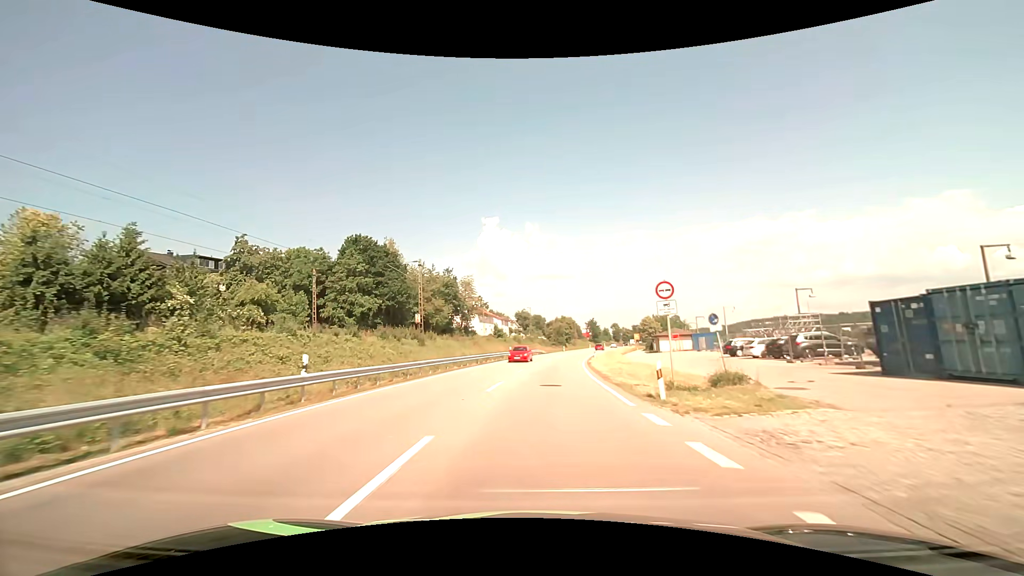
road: primary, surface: asphalt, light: Day
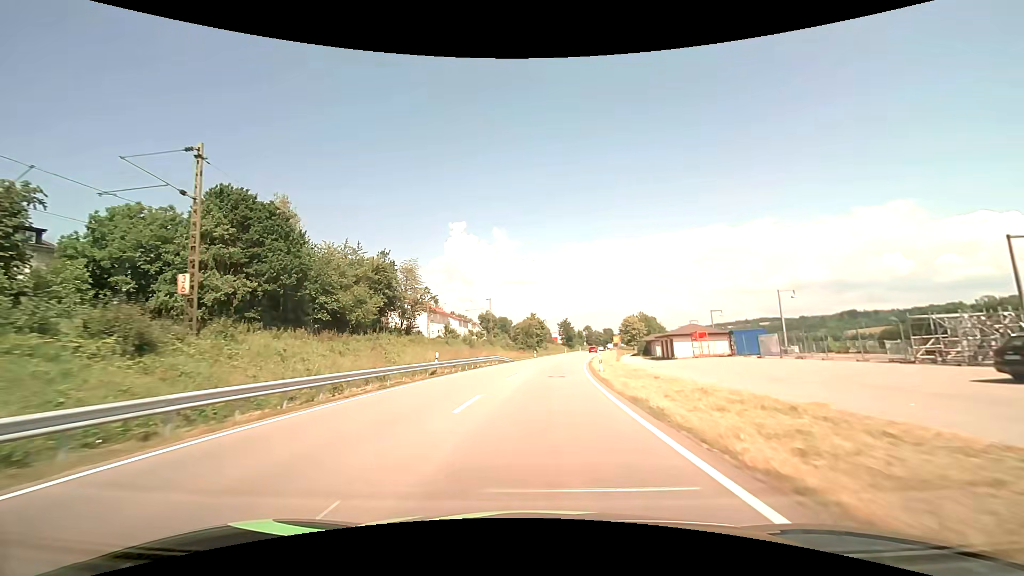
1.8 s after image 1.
(+1.2, +28.6) m; +4°
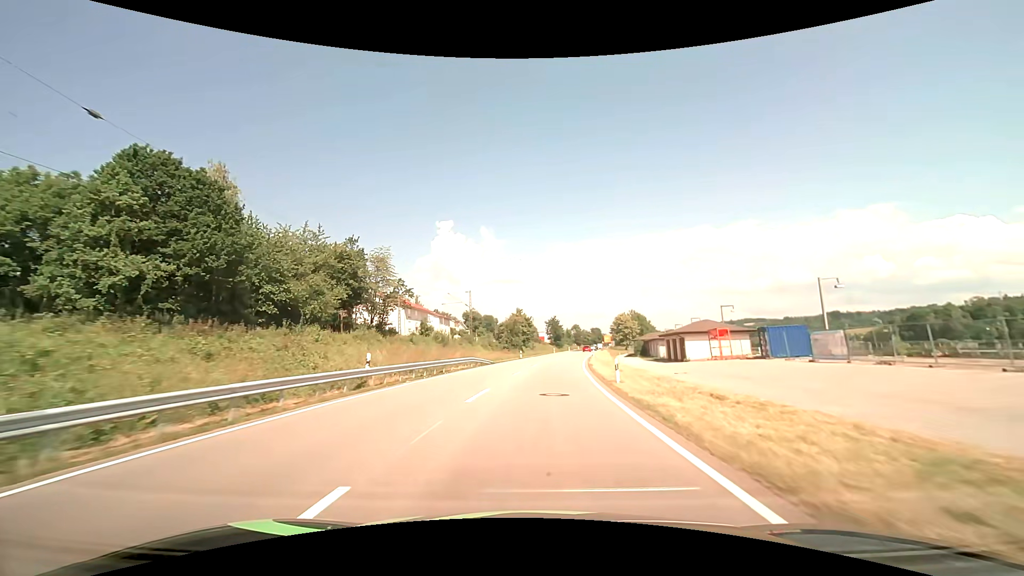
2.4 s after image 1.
(+0.1, +10.2) m; +1°
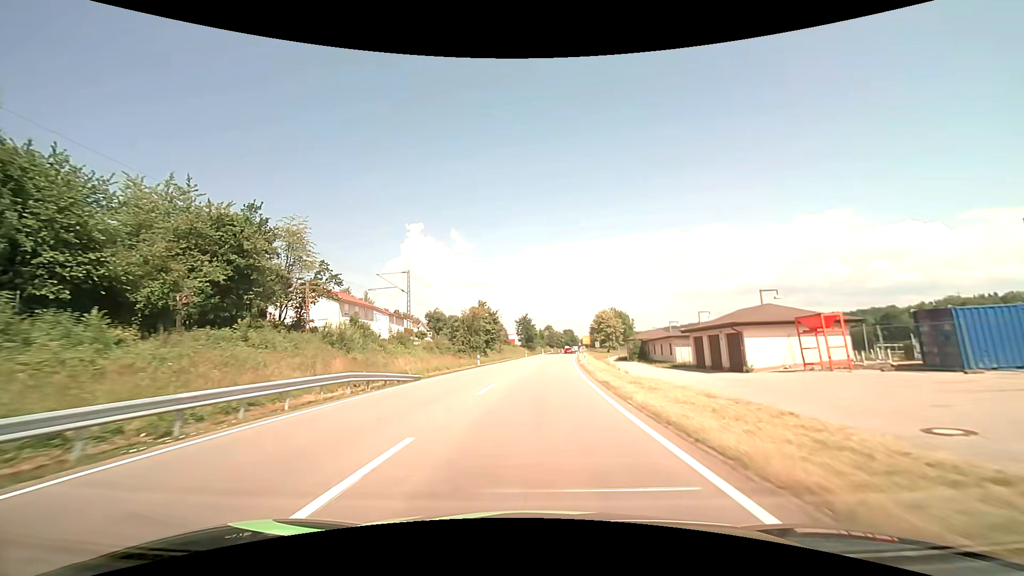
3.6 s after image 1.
(+0.6, +21.2) m; +3°
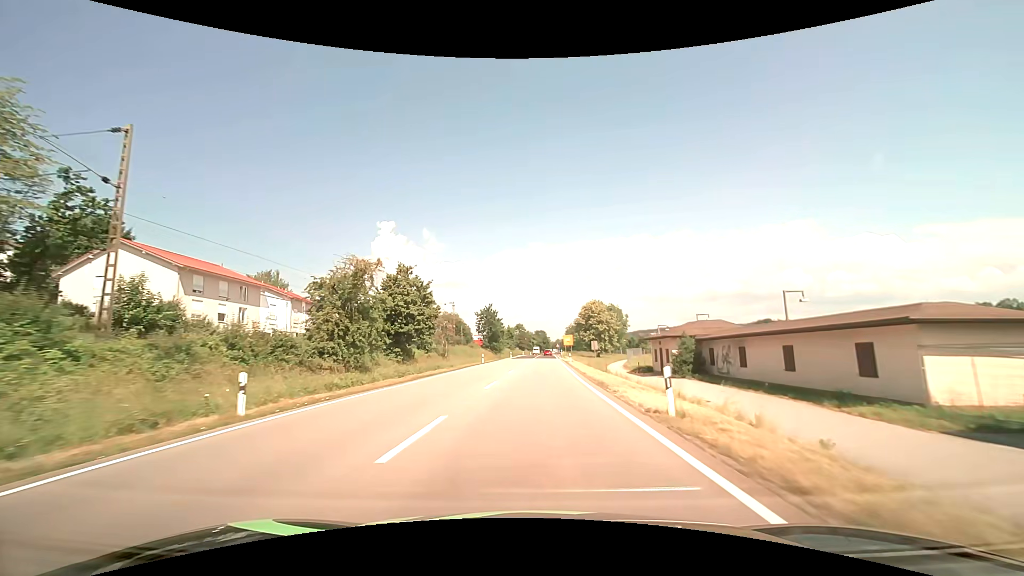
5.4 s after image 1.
(+1.1, +33.6) m; +4°
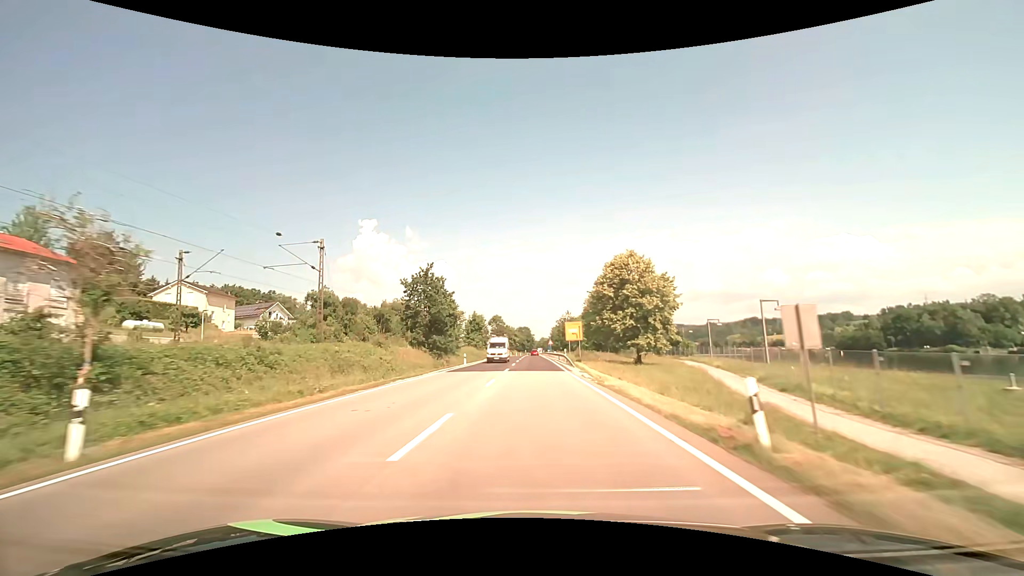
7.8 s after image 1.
(+0.8, +48.3) m; +2°
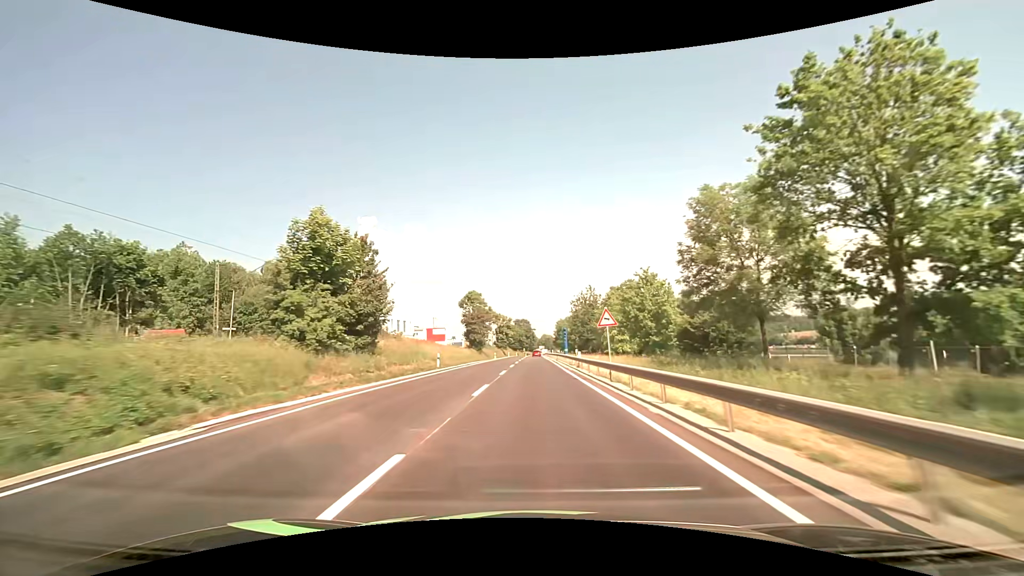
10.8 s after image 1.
(+0.1, +64.4) m; 0°
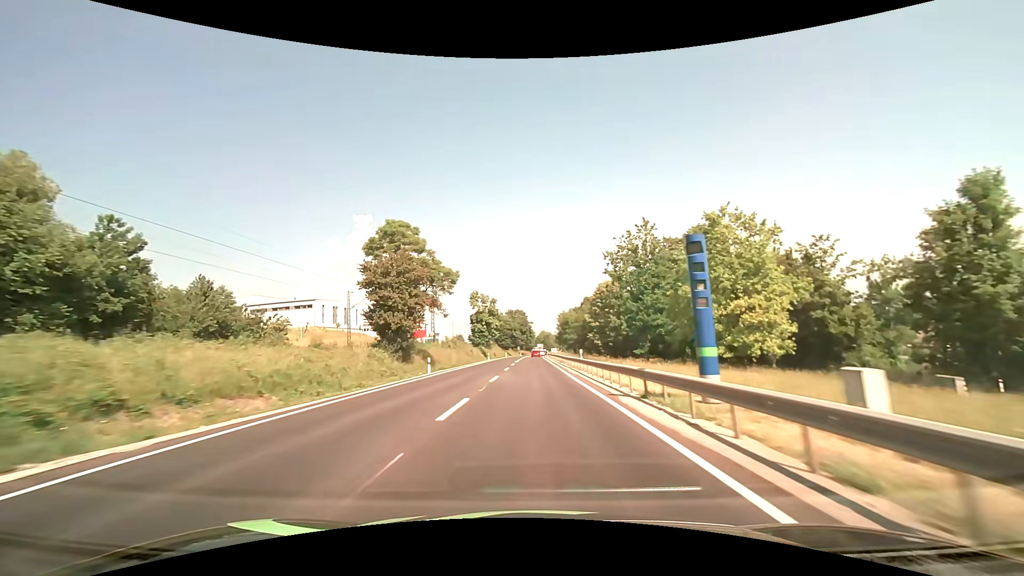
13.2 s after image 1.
(+0.2, +52.9) m; 0°
(0, +10) (0, +20) (0, +30) (0, +40) (0, +50) (0, +60) (0, +70) (0, +80) (0, +90) (0, +100) m
